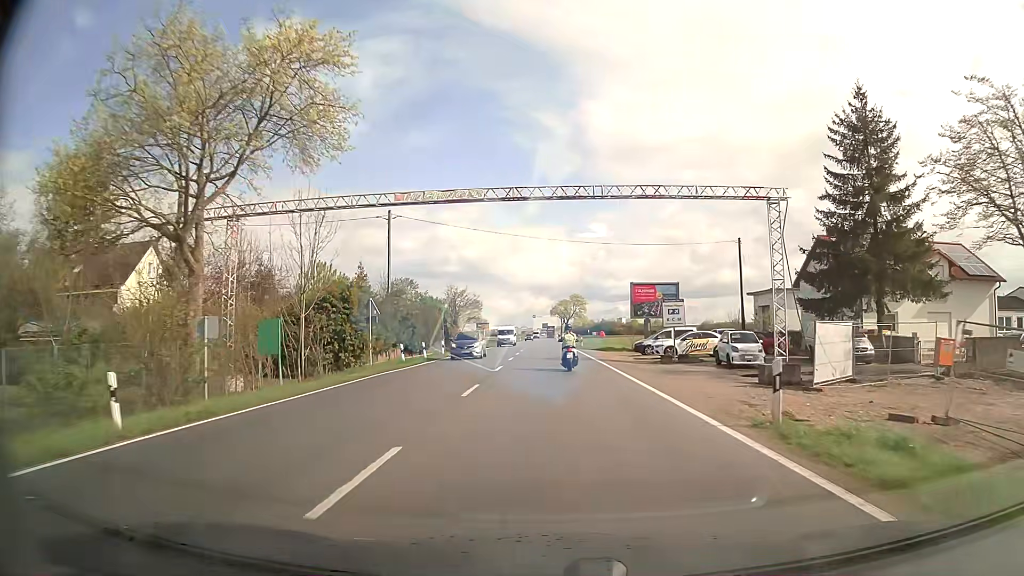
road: secondary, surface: asphalt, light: Day
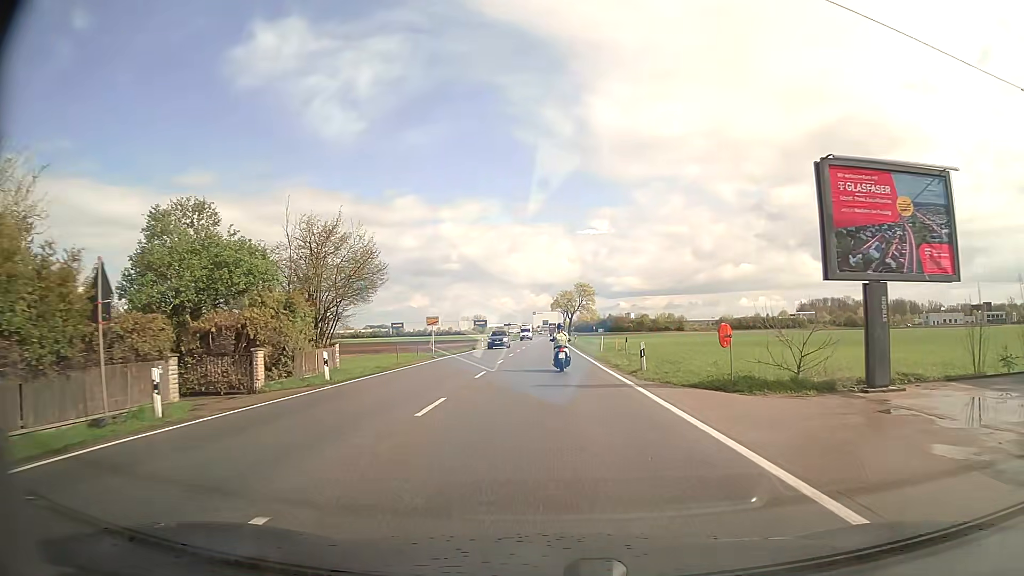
(+0.1, +39.3) m; 0°
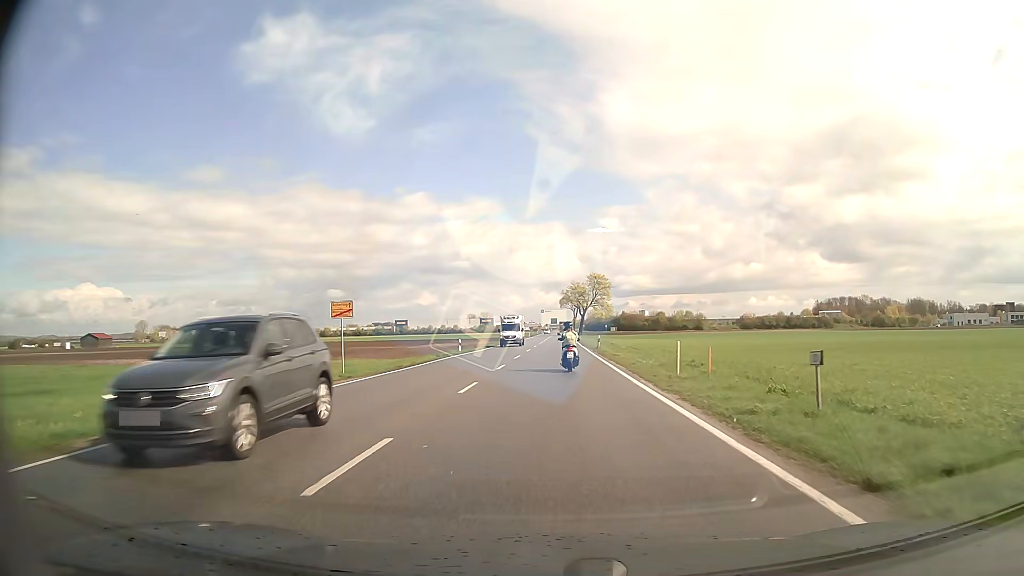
(-0.1, +23.5) m; -1°
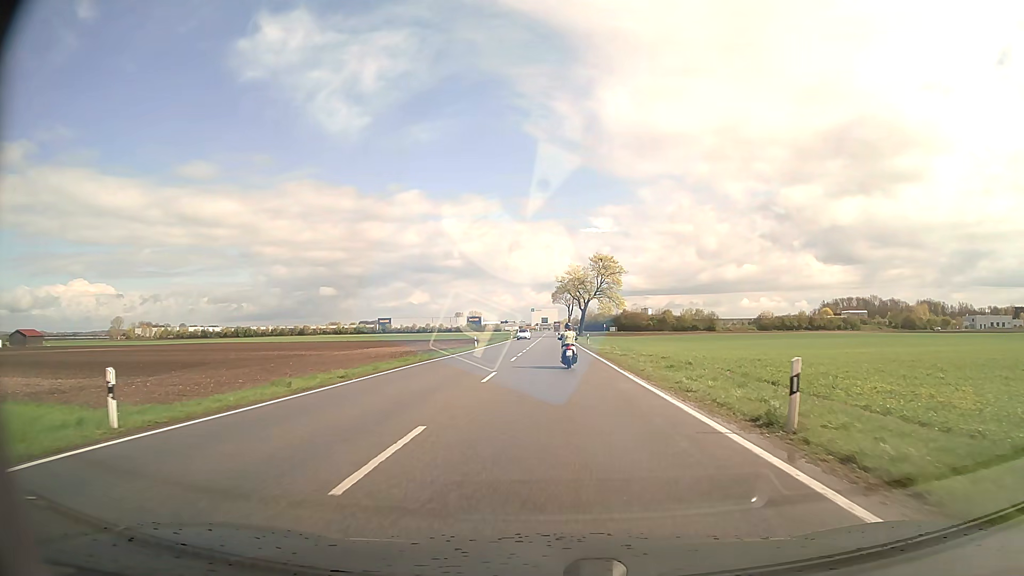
(+0.1, +39.1) m; +1°
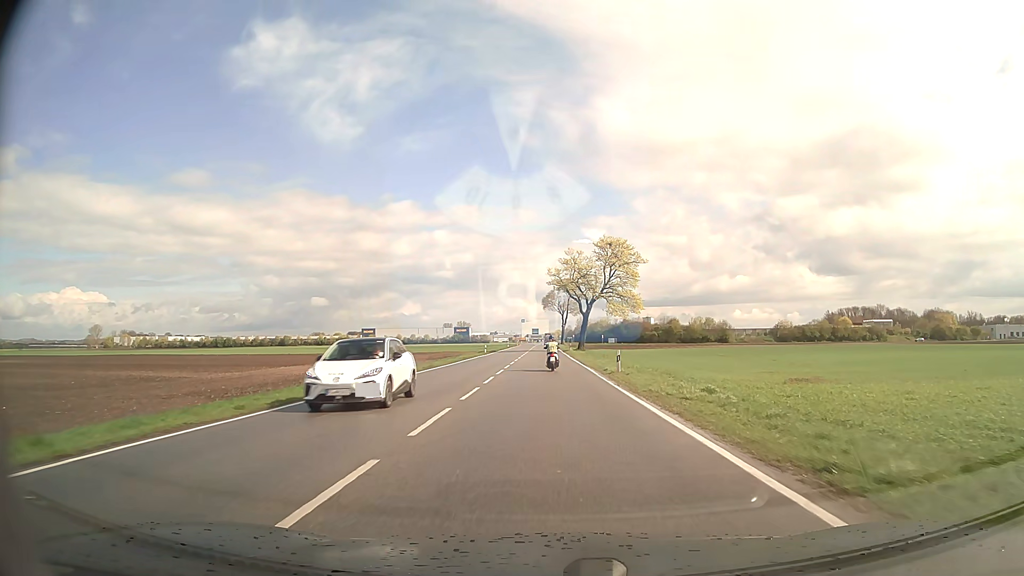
(+0.3, +32.3) m; +1°
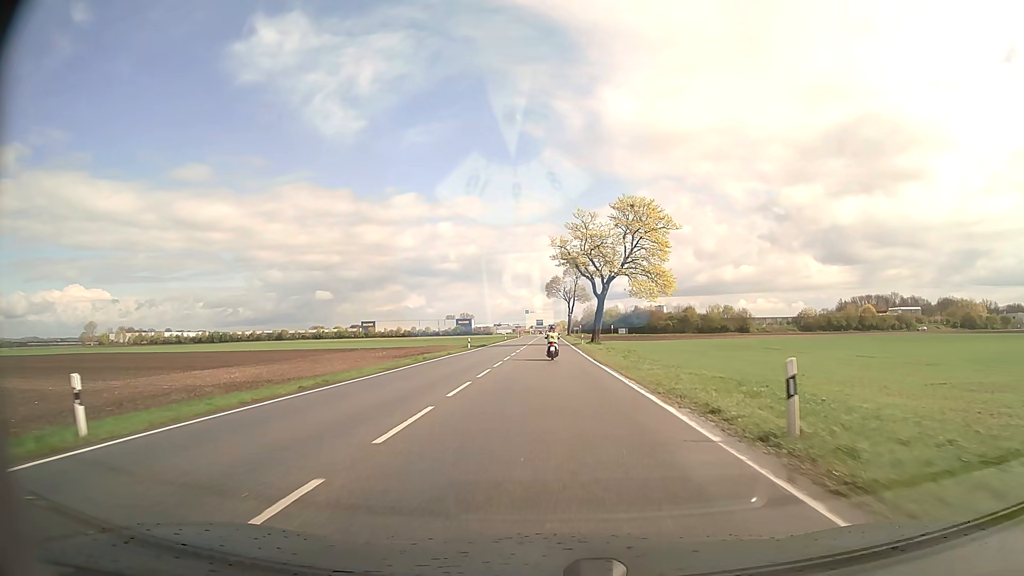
(0.0, +20.1) m; 0°
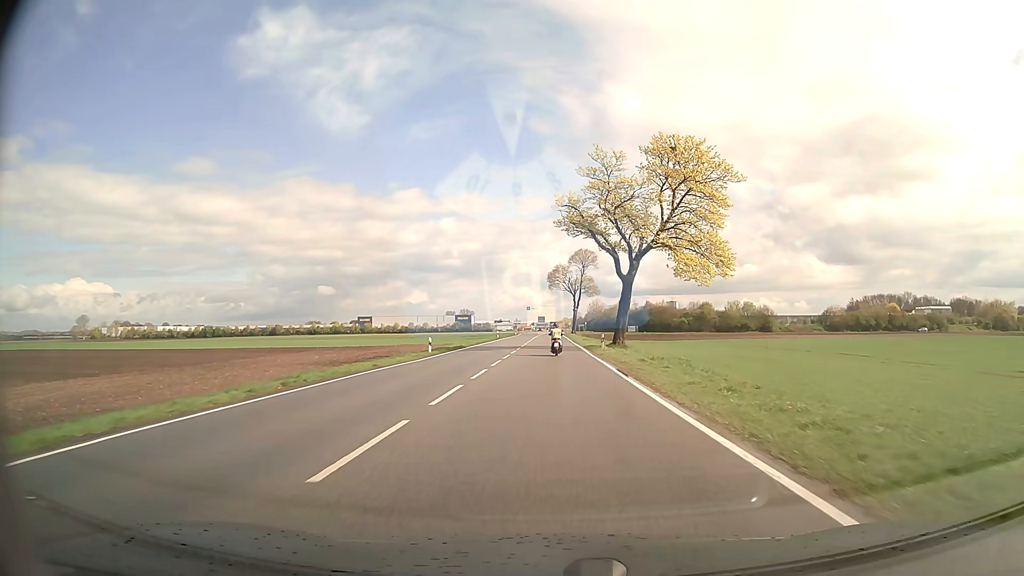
(0.0, +20.3) m; 0°
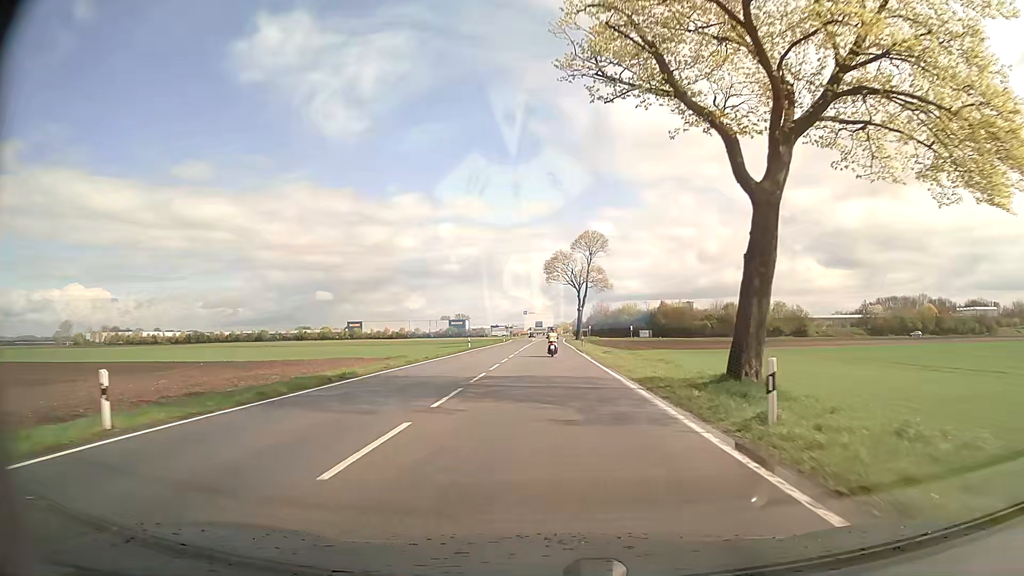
(0.0, +29.9) m; 0°
(0, +10) (0, +20) (0, +30) (0, +40) (0, +50) (0, +60) (0, +70) (0, +80) (0, +90) (+1, +100) m
